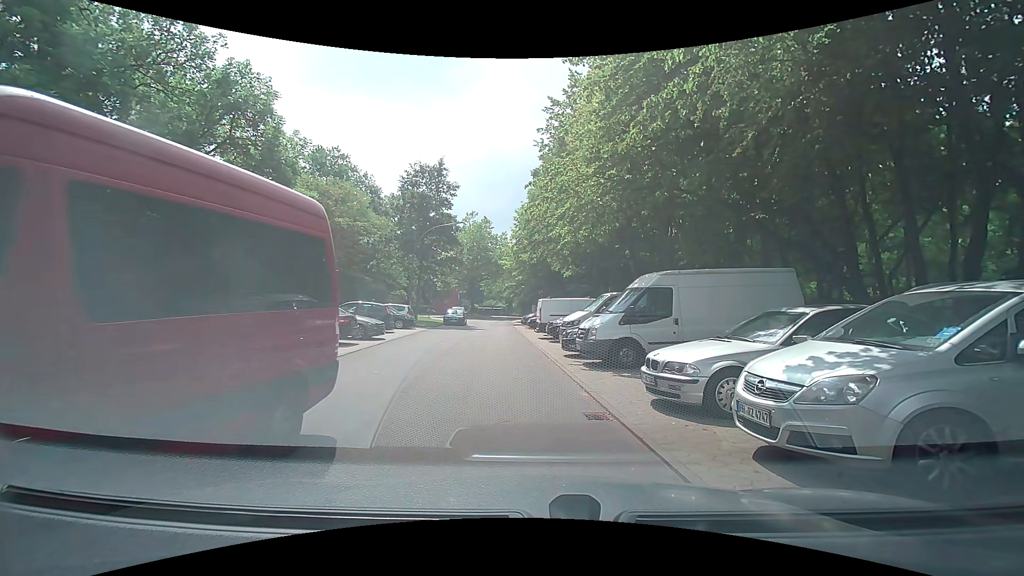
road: residential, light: Day
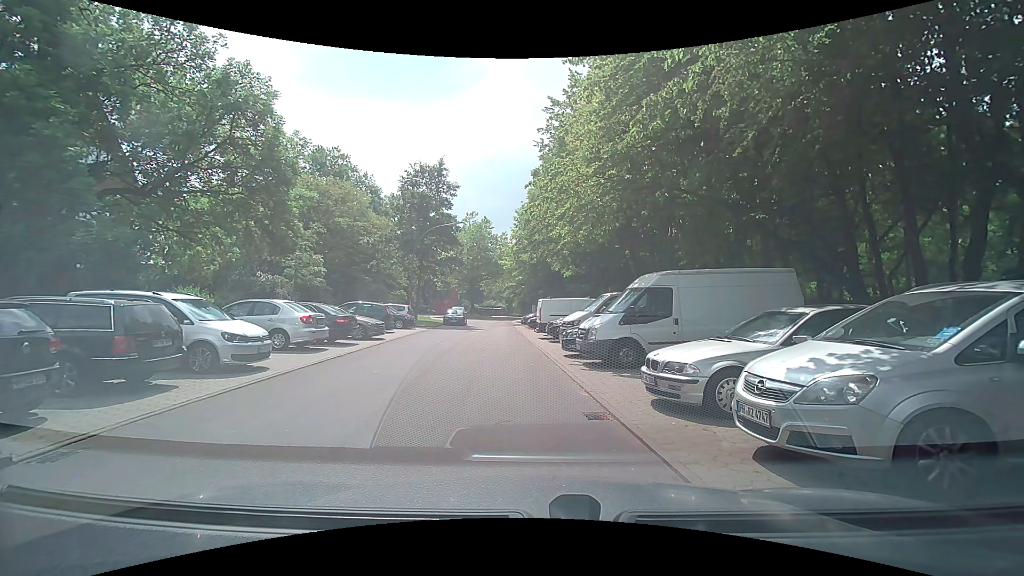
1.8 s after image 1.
(0.0, 0.0) m; 0°
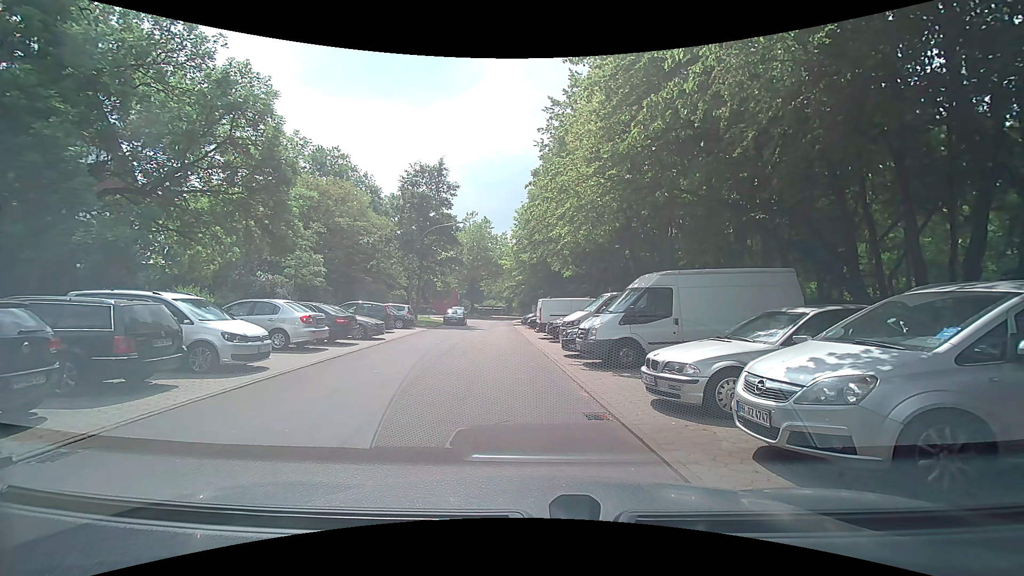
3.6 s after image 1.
(0.0, 0.0) m; 0°
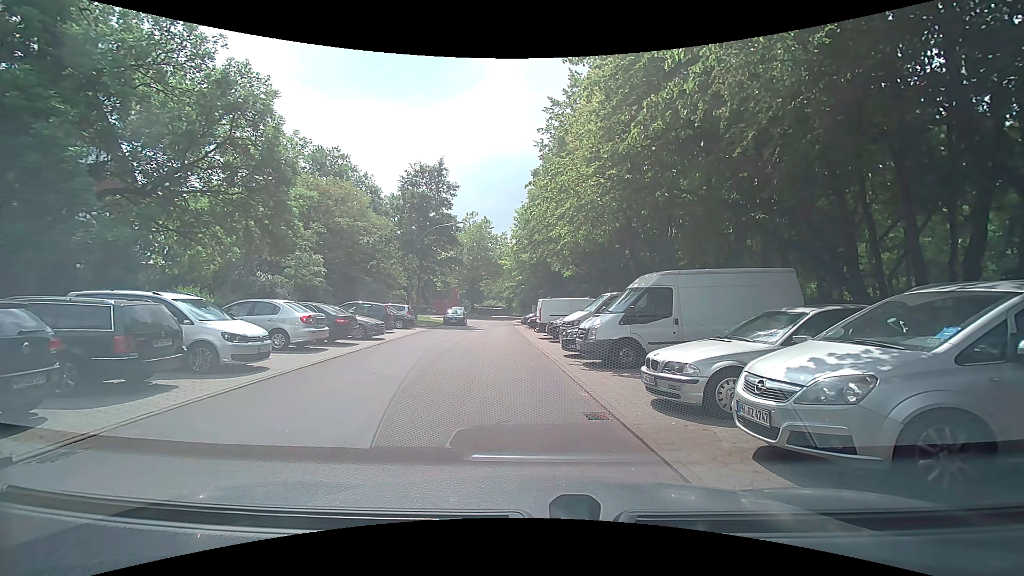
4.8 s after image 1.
(0.0, 0.0) m; 0°
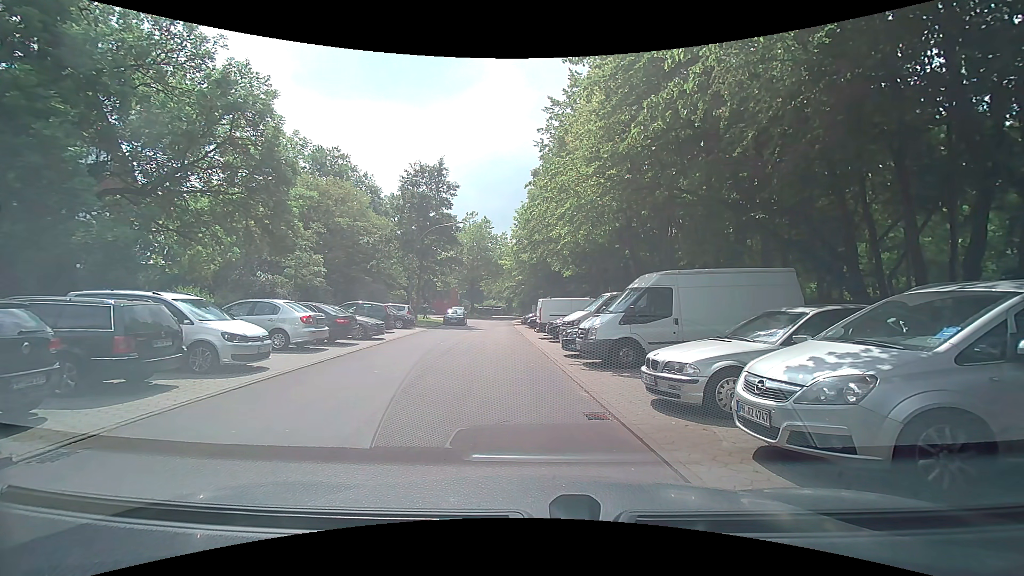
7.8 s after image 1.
(0.0, 0.0) m; 0°
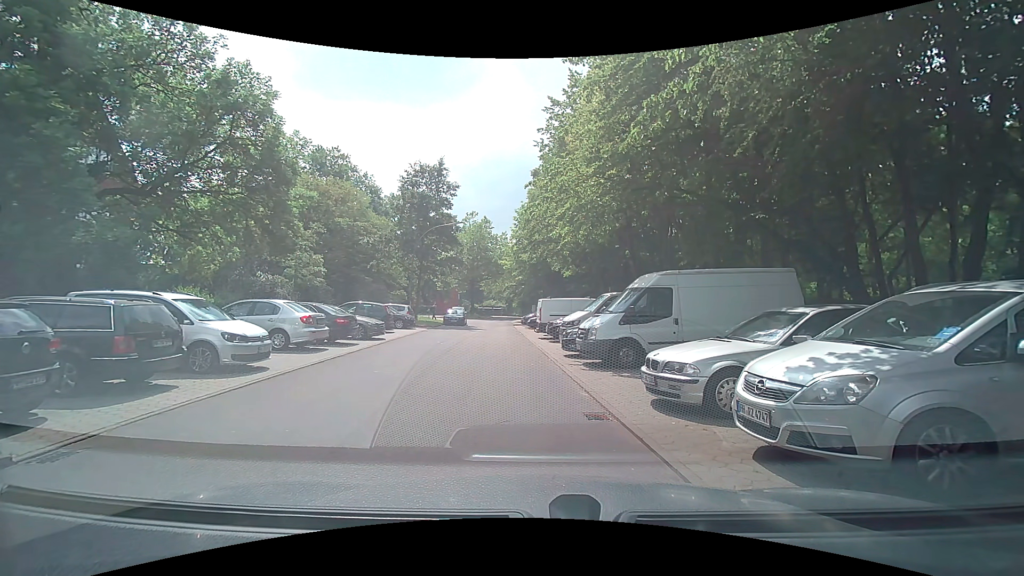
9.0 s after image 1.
(0.0, 0.0) m; 0°
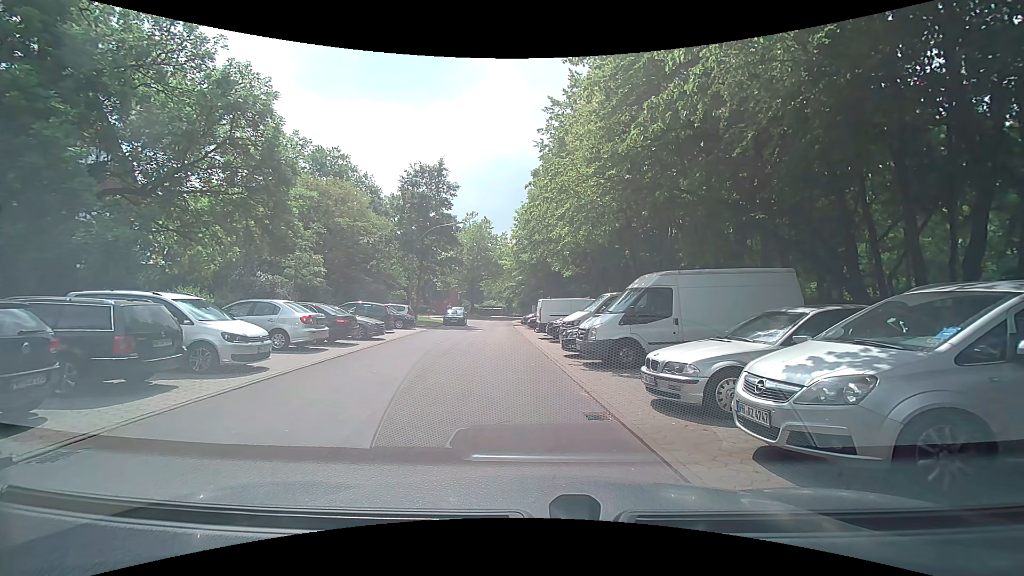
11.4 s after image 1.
(0.0, 0.0) m; 0°
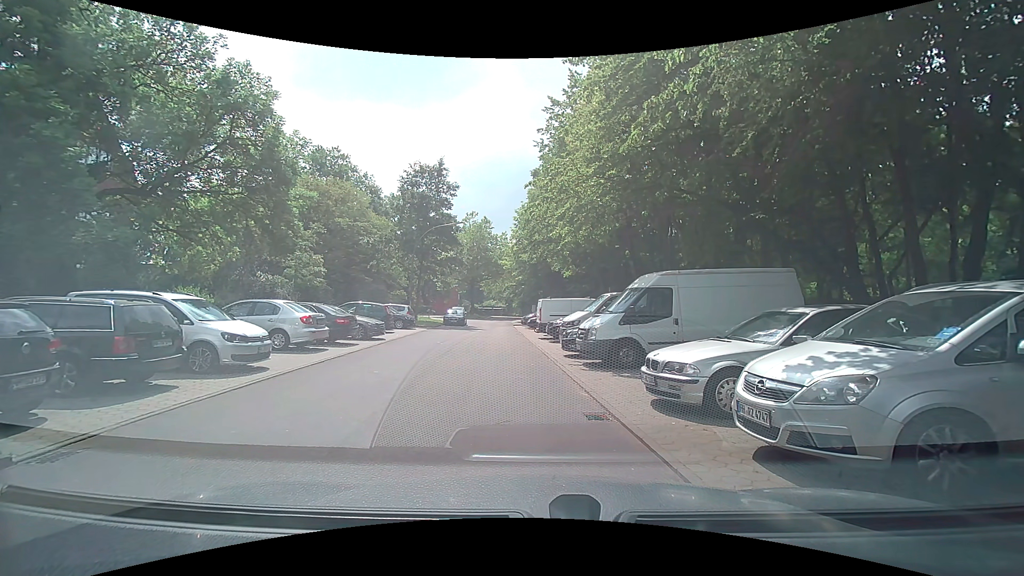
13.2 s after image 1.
(0.0, 0.0) m; 0°
